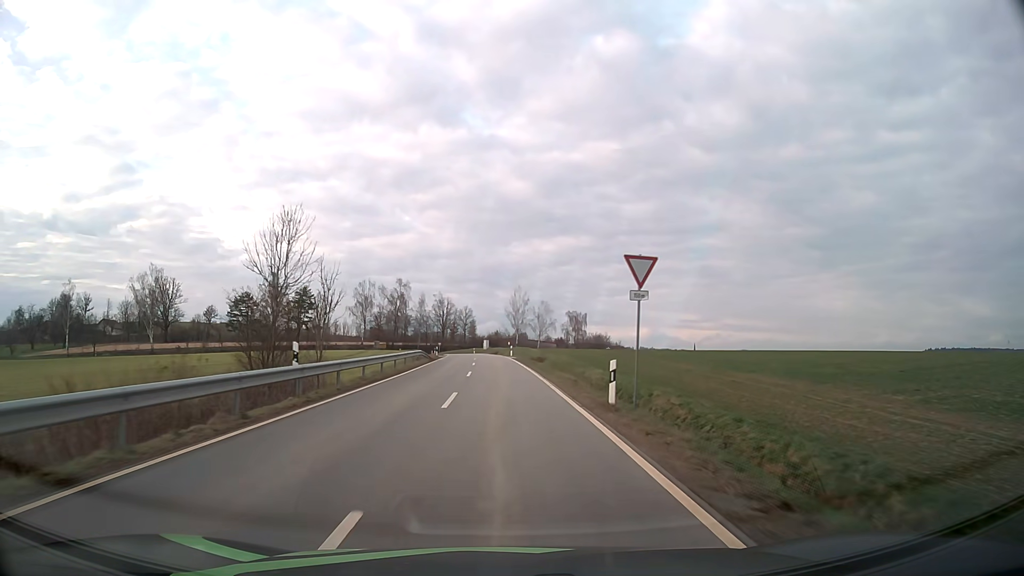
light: Day
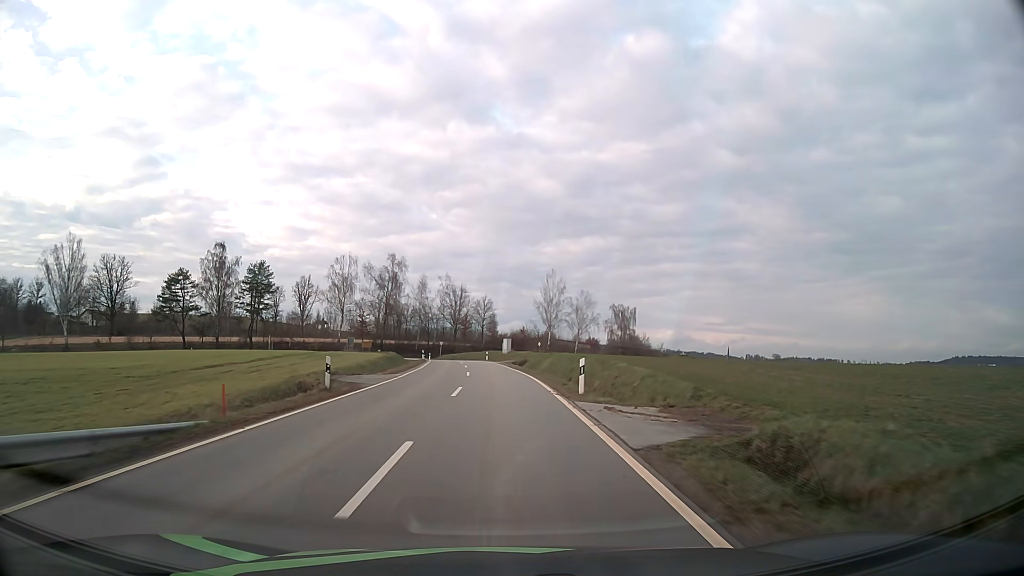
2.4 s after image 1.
(-0.7, +44.6) m; -2°
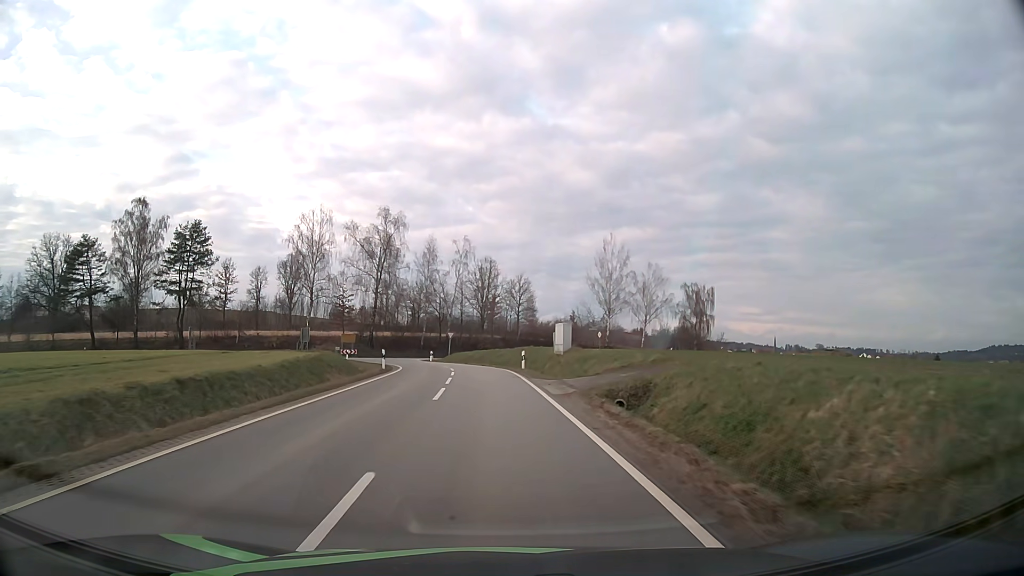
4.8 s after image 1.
(-0.8, +38.6) m; -3°
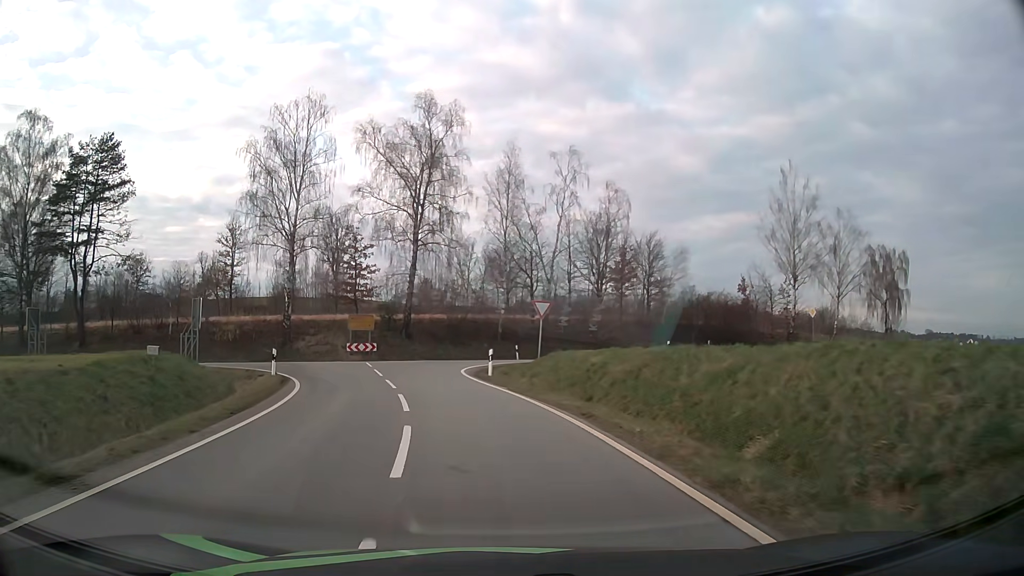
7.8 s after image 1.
(-2.1, +38.3) m; -9°
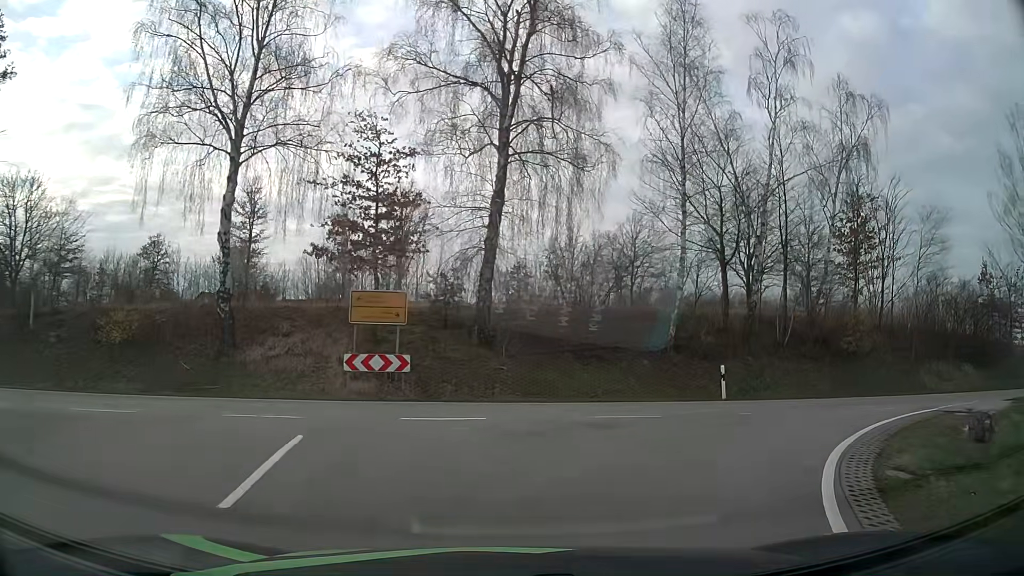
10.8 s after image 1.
(-3.2, +24.8) m; -9°
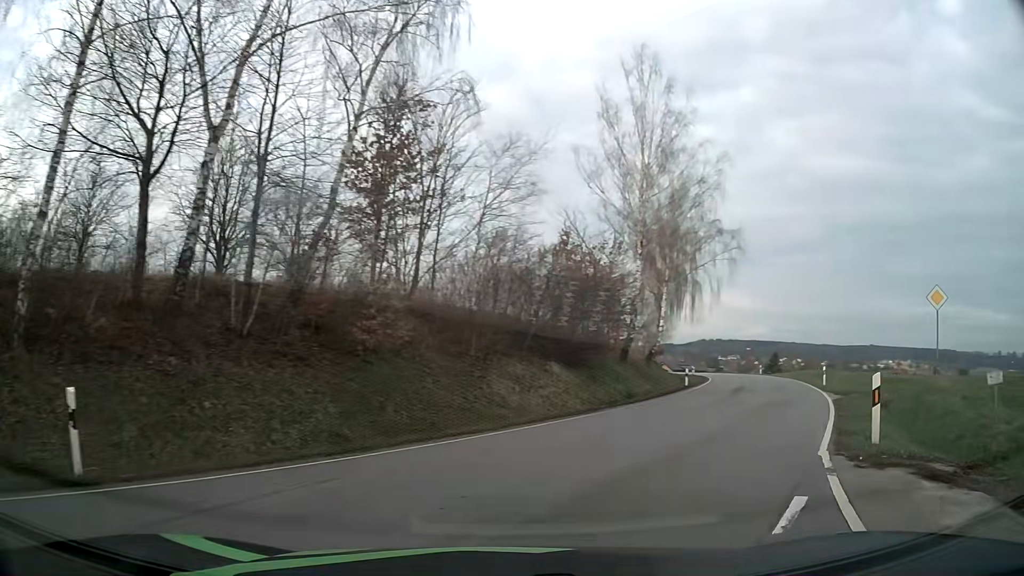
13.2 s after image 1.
(+4.4, +12.6) m; +43°
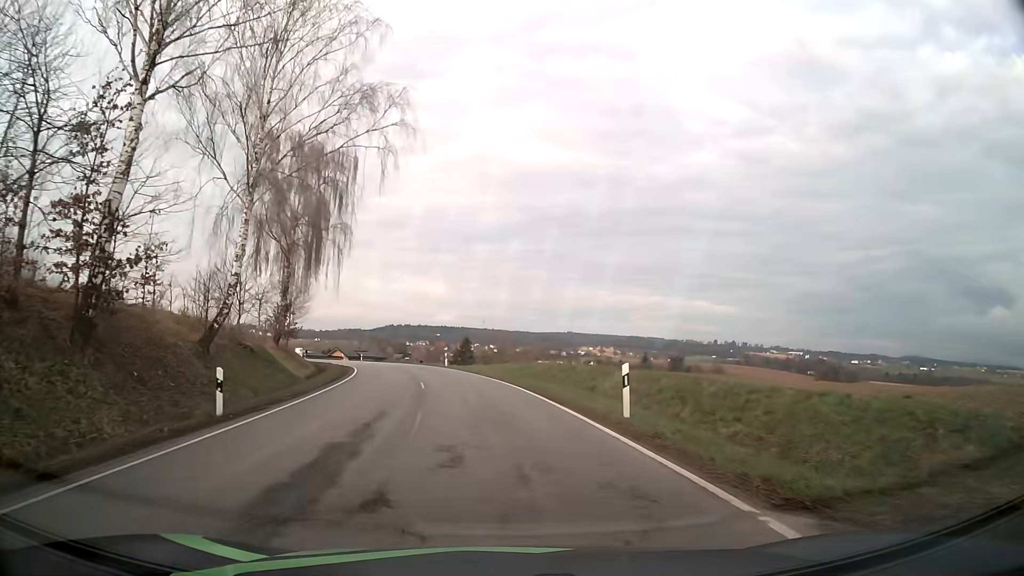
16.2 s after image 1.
(+9.6, +23.1) m; +29°
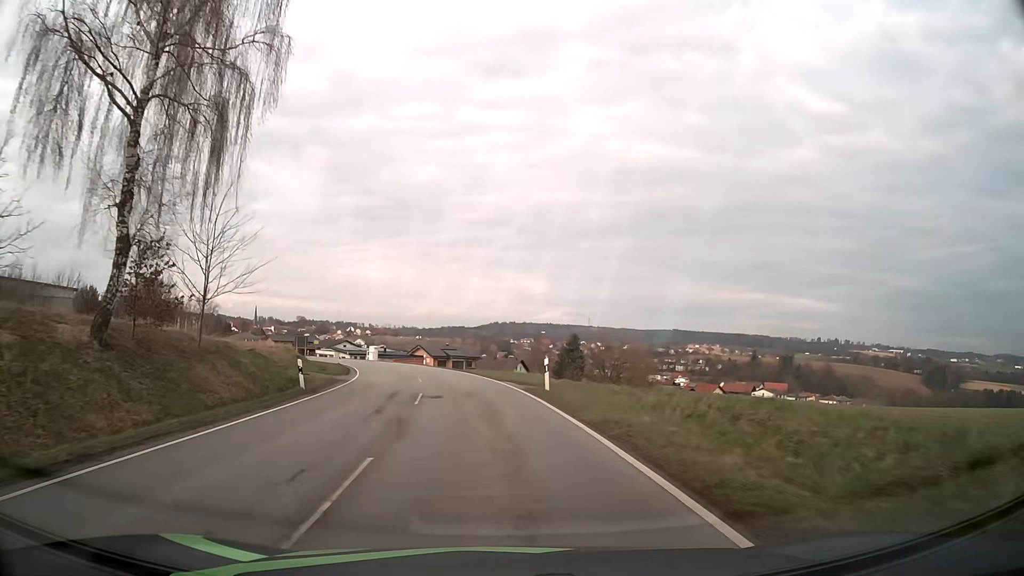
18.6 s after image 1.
(-2.1, +30.1) m; -8°
(0, +10) (-1, +20) (-2, +30) (-4, +40) (-6, +49) (-9, +59) (-12, +69) (-16, +78) (-20, +87) (-24, +96) m
